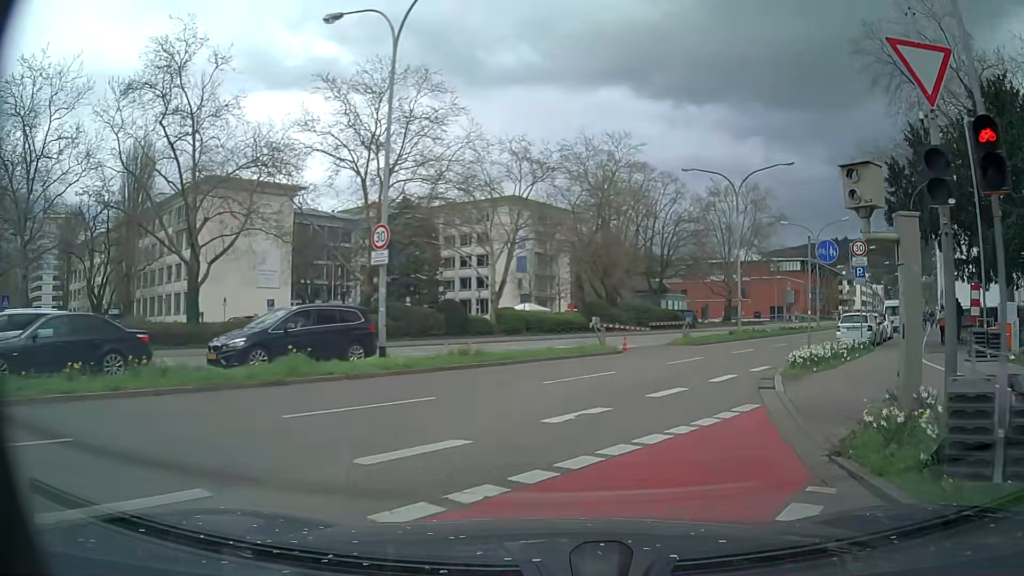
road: primary_link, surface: asphalt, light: Day
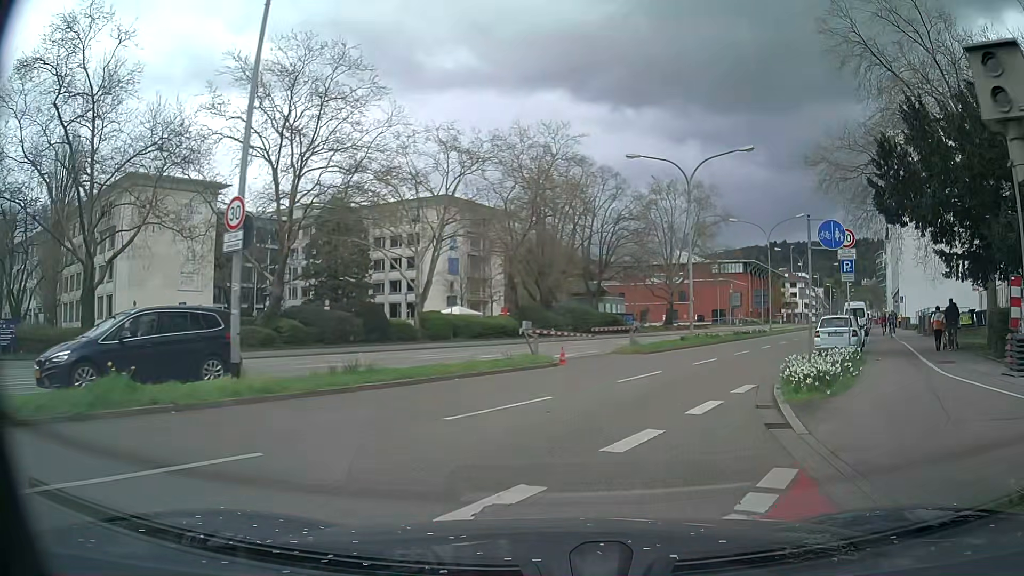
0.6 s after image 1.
(+0.3, +4.3) m; +6°
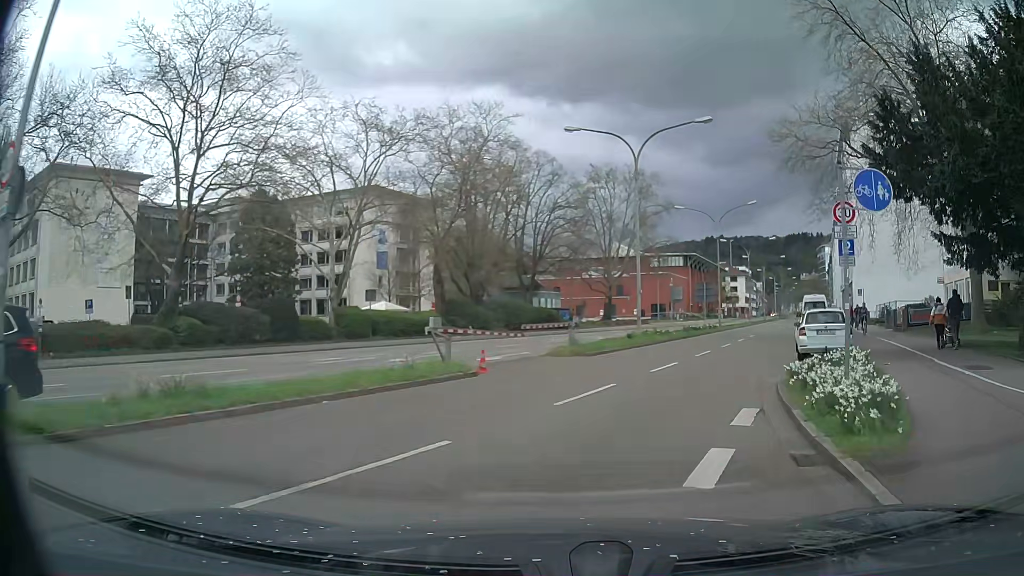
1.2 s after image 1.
(+0.2, +4.5) m; +5°
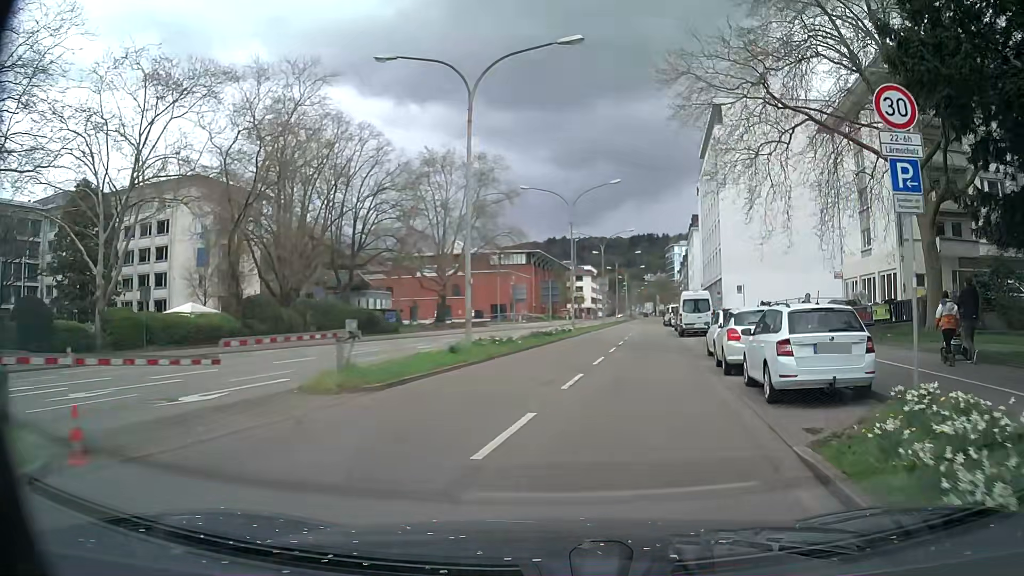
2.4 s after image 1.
(+1.1, +9.4) m; +14°
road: primary
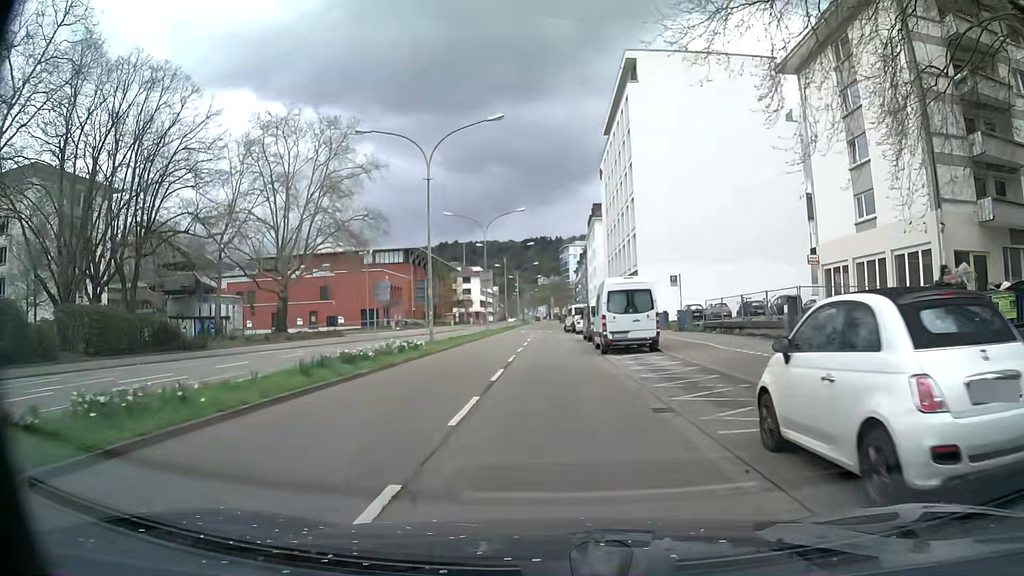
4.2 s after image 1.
(+1.5, +15.8) m; +8°
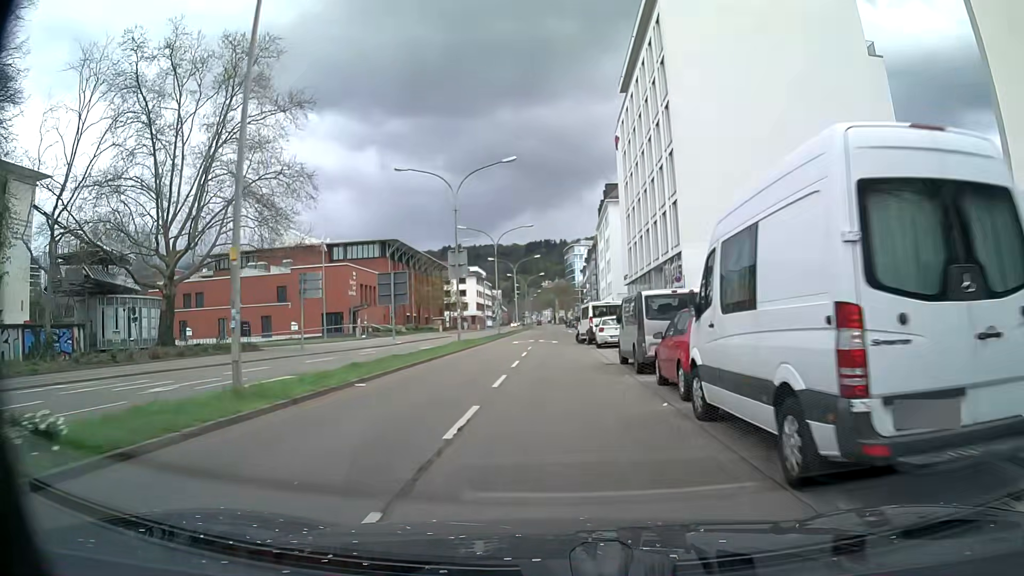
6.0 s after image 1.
(0.0, +18.9) m; 0°
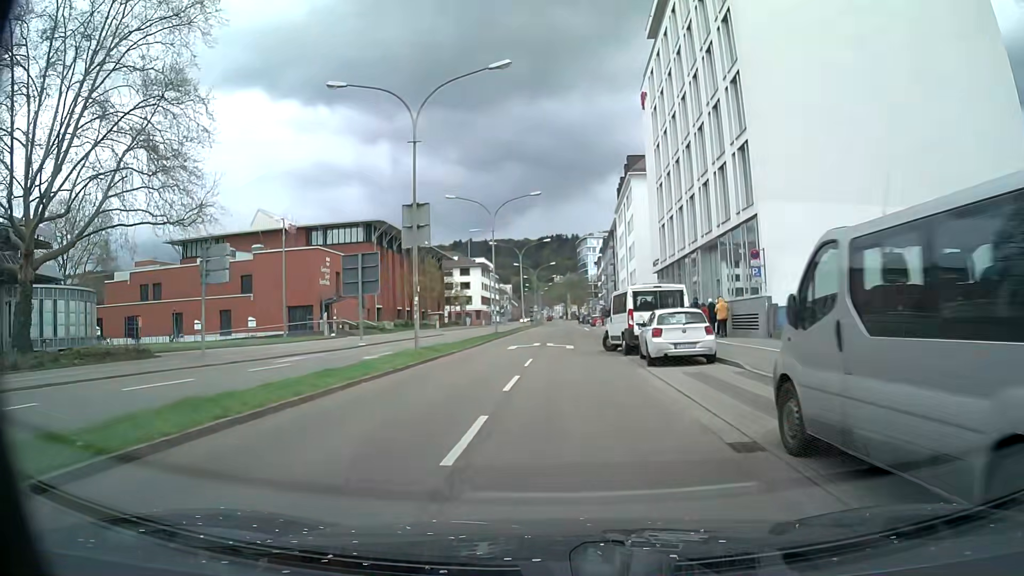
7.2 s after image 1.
(-0.2, +13.6) m; -2°
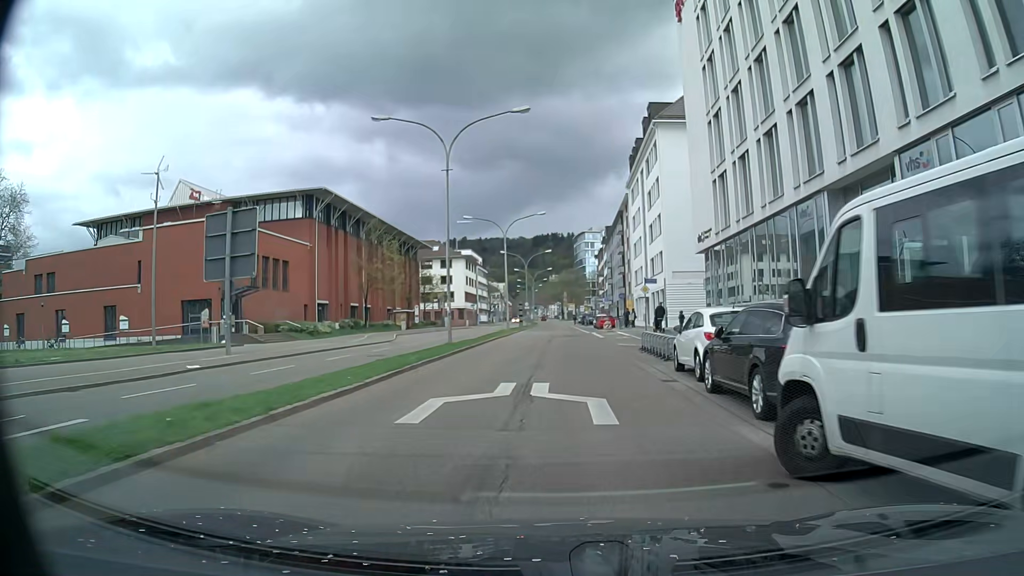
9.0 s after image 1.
(0.0, +19.8) m; 0°
